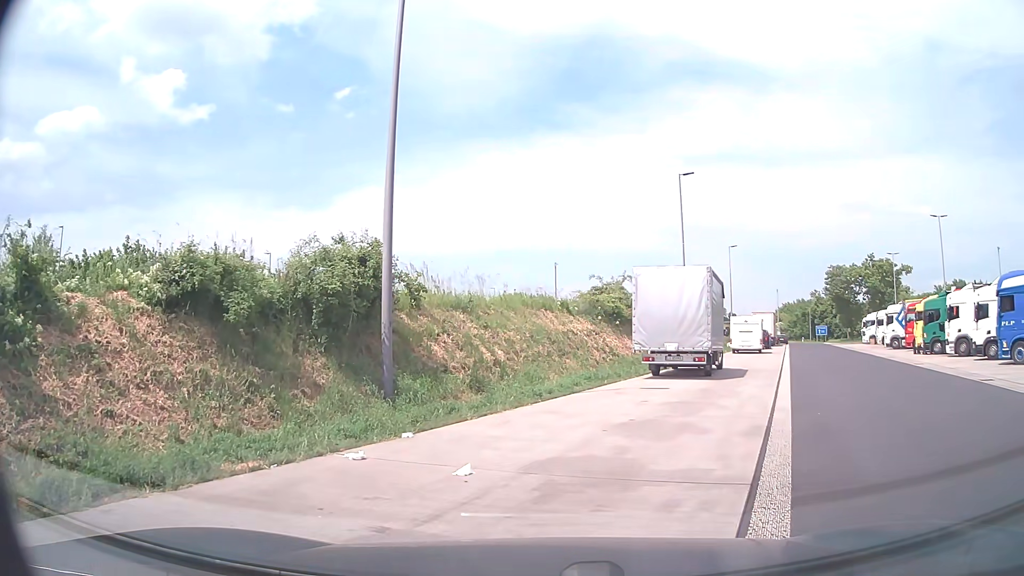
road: service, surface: asphalt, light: Day
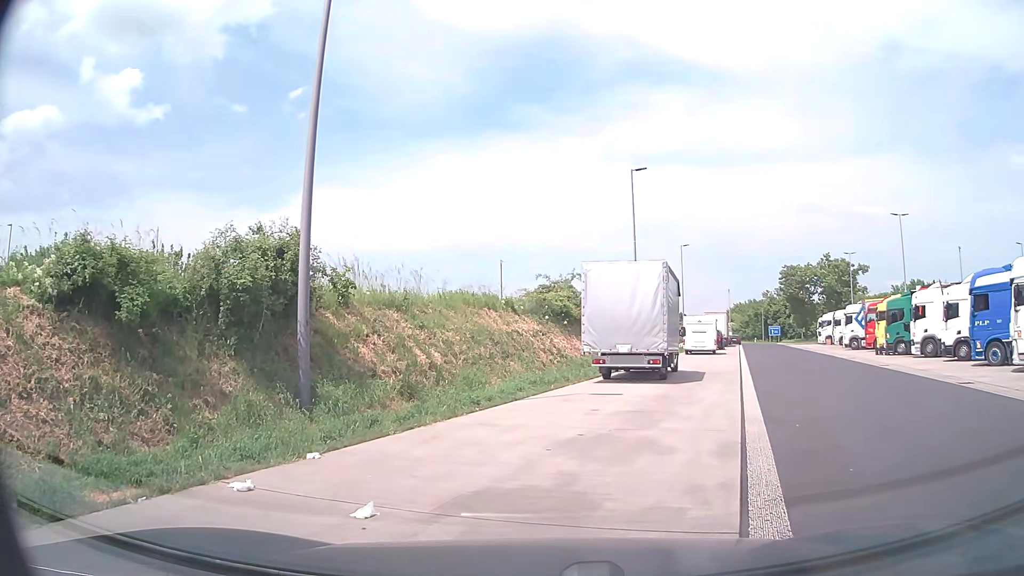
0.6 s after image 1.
(0.0, +1.5) m; +3°
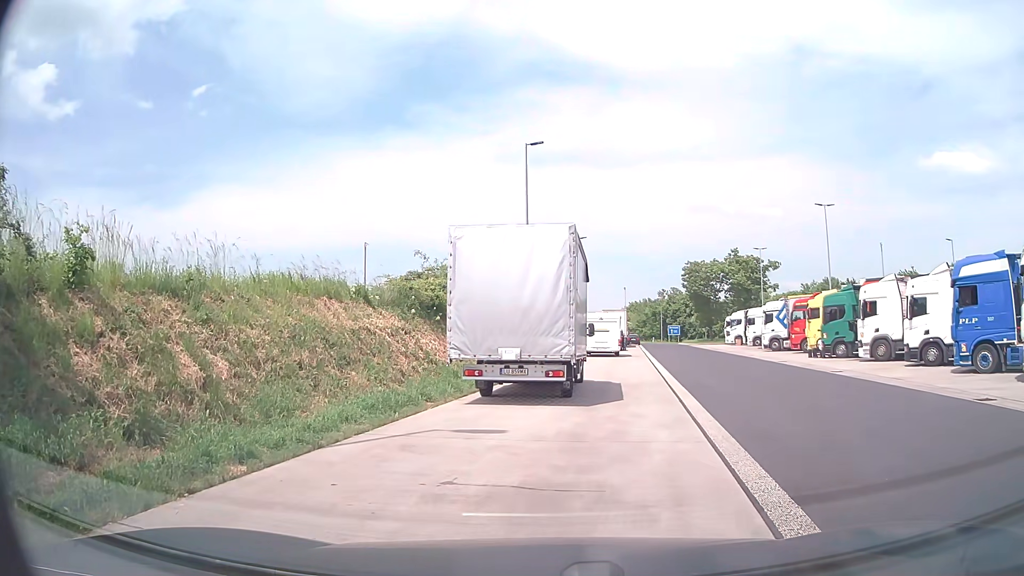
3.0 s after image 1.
(+0.5, +6.0) m; +9°
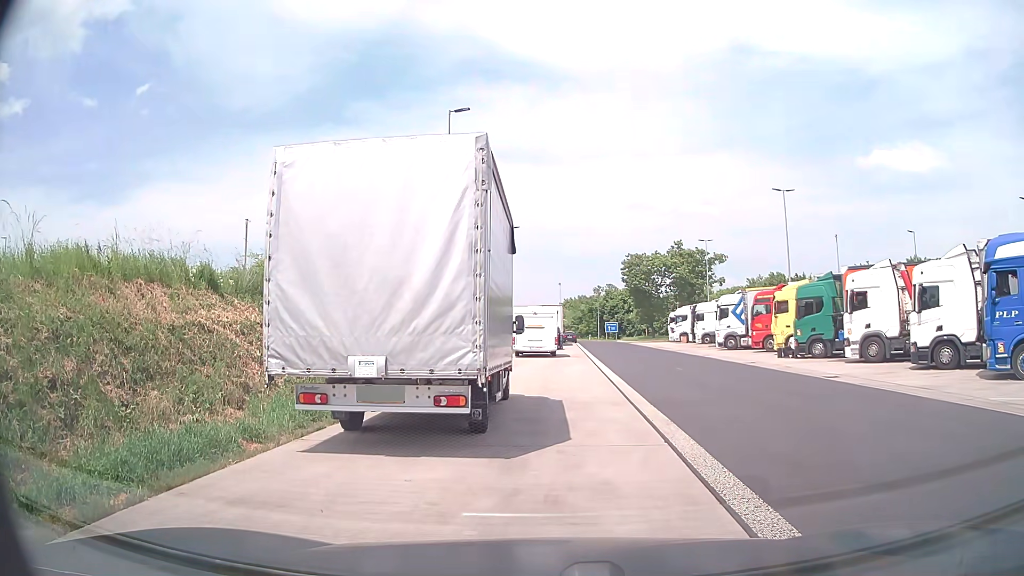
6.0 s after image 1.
(+0.3, +5.3) m; +5°
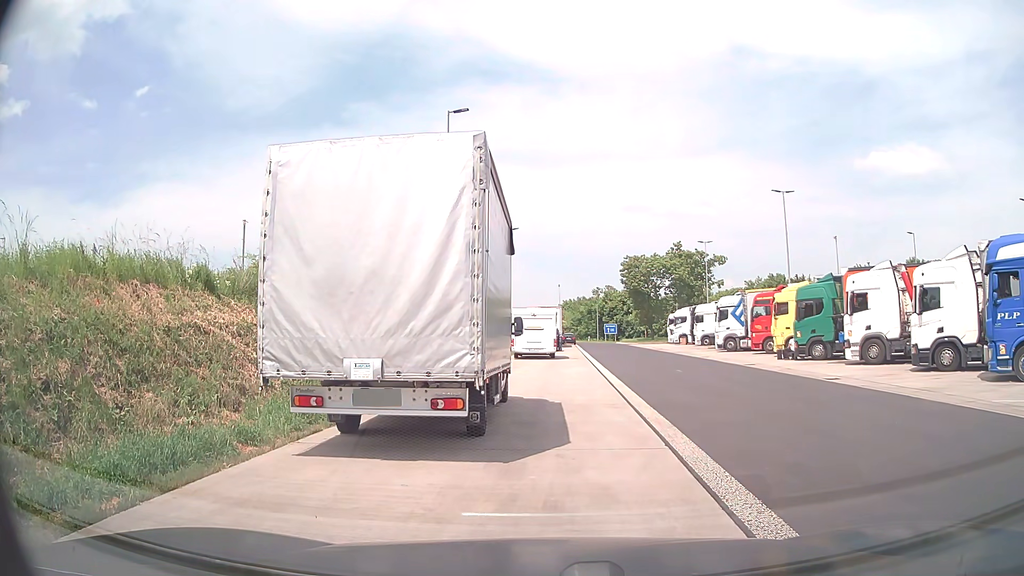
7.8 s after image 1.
(0.0, +0.2) m; 0°
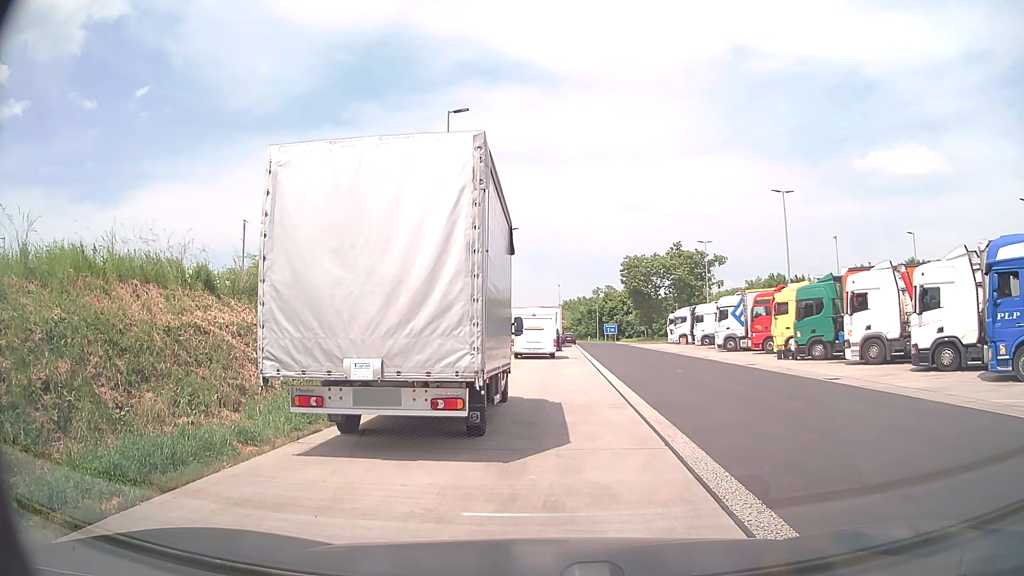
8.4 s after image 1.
(0.0, 0.0) m; 0°
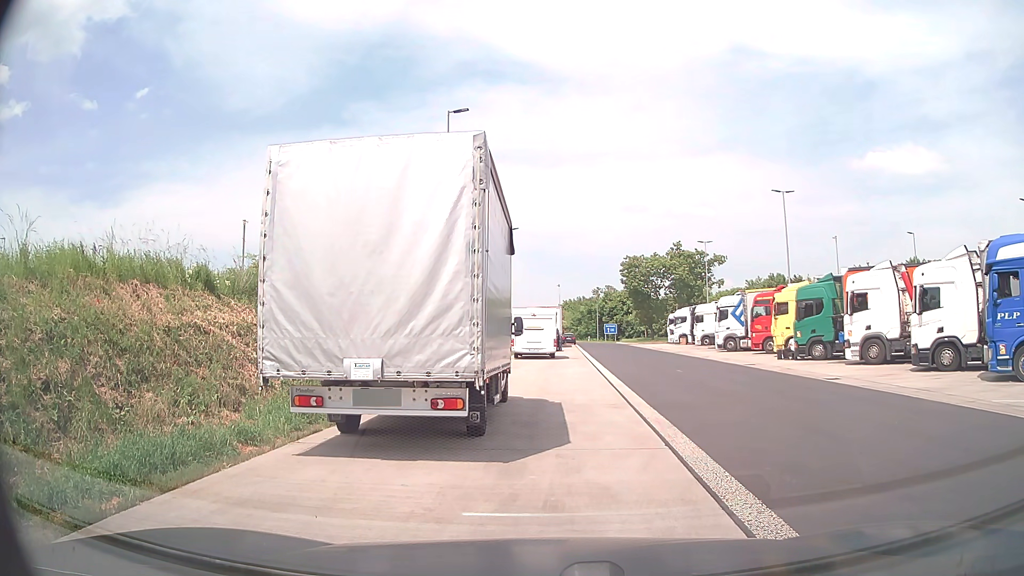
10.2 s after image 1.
(0.0, 0.0) m; 0°
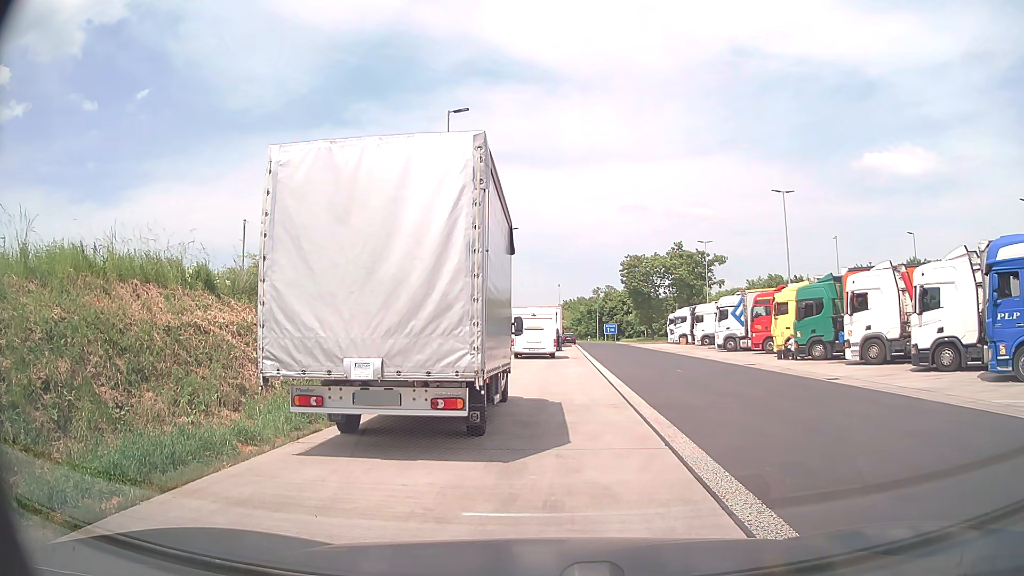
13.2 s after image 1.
(0.0, 0.0) m; 0°
